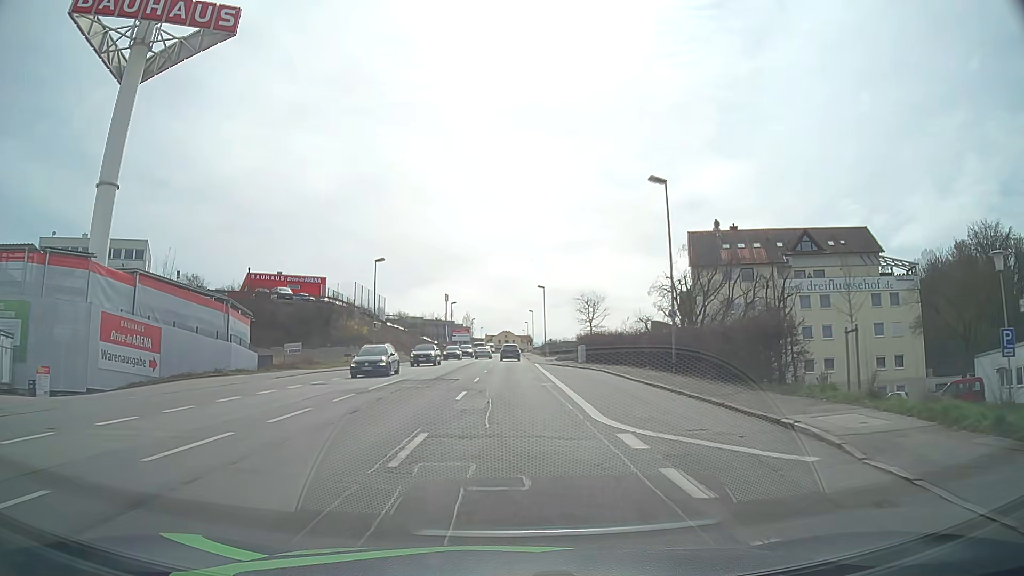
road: tertiary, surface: asphalt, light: Day
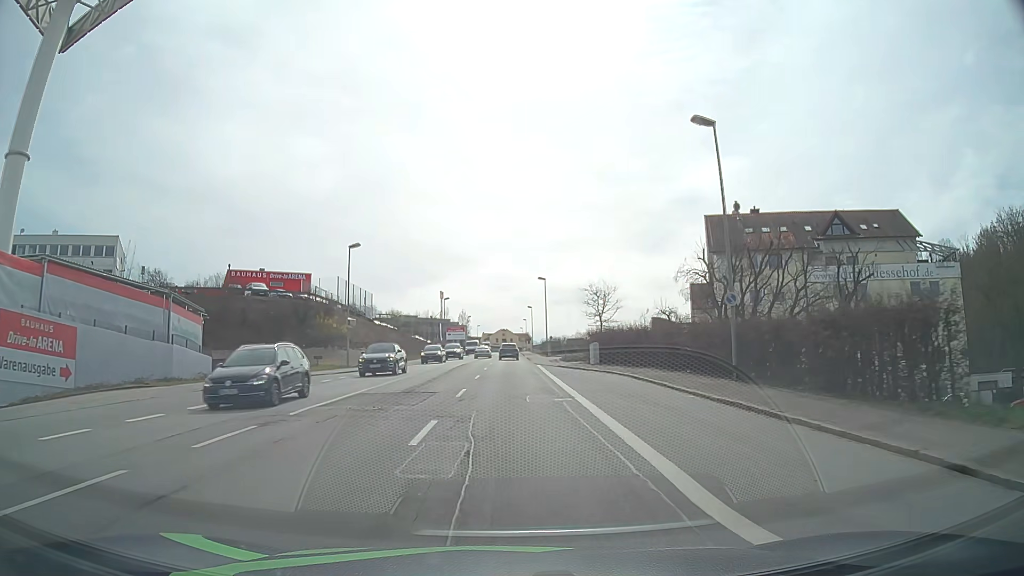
(+0.1, +7.7) m; 0°
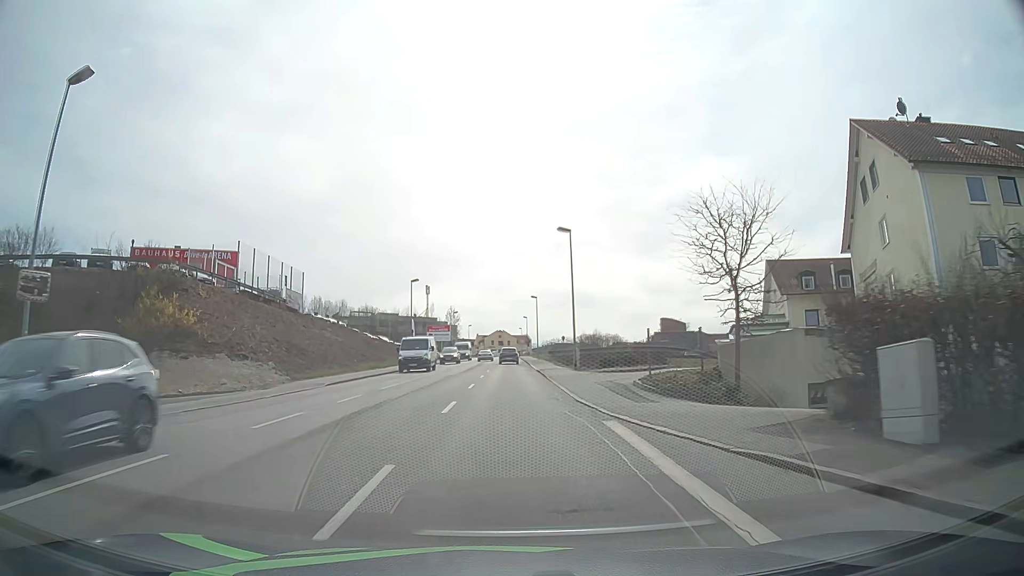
(+0.1, +30.9) m; 0°
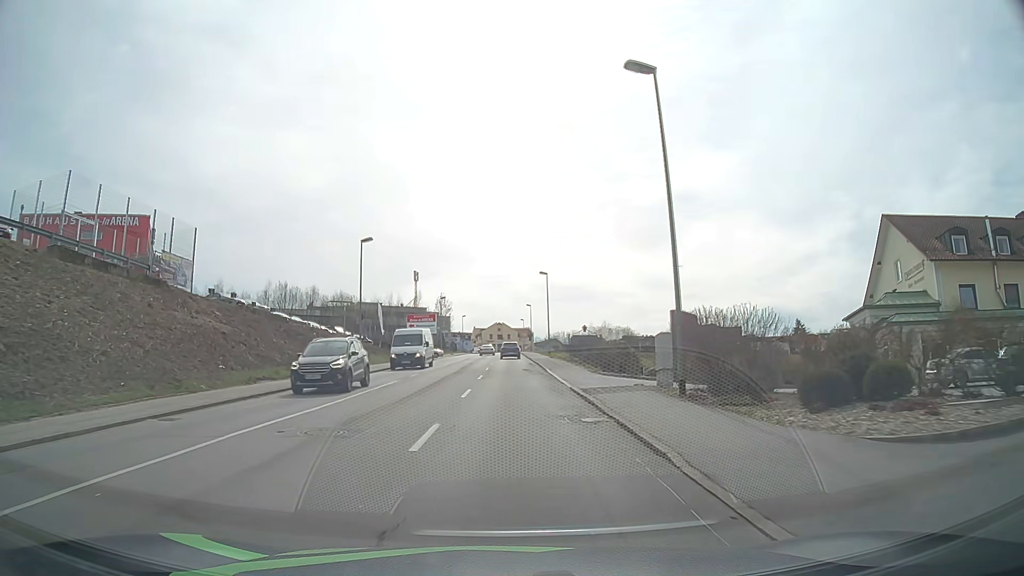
(-0.1, +23.2) m; 0°
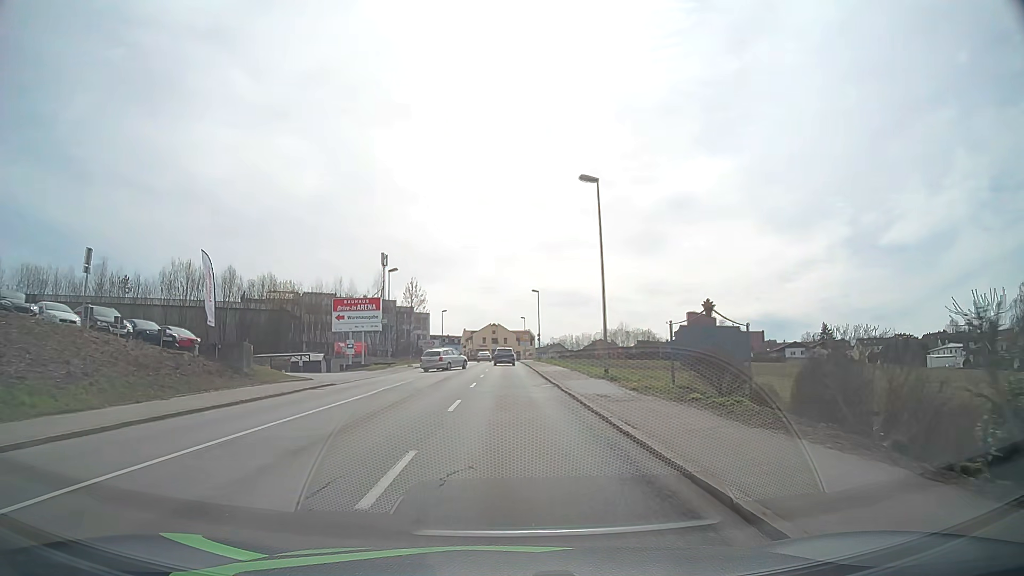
(+0.1, +39.0) m; 0°
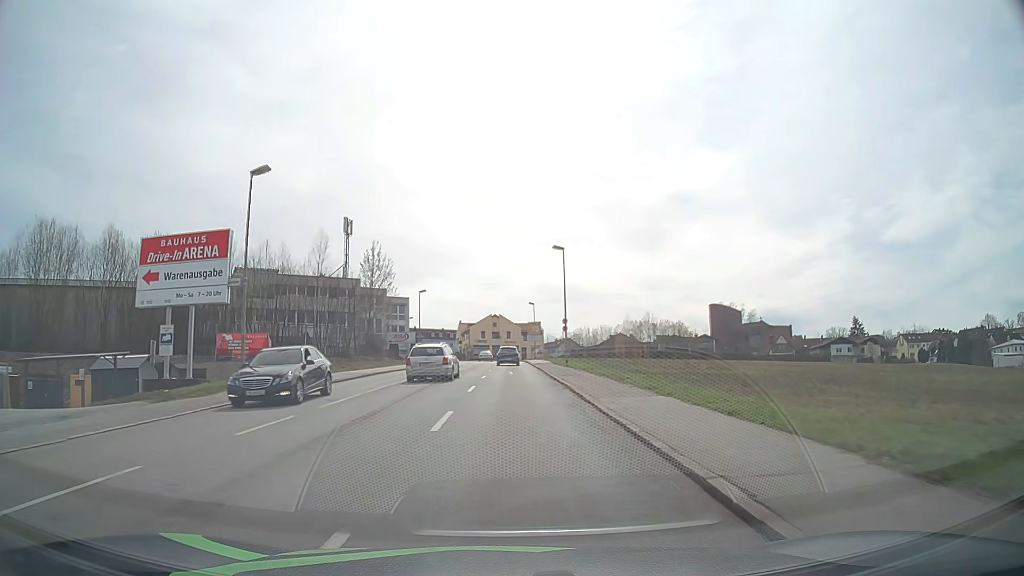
(0.0, +31.2) m; 0°
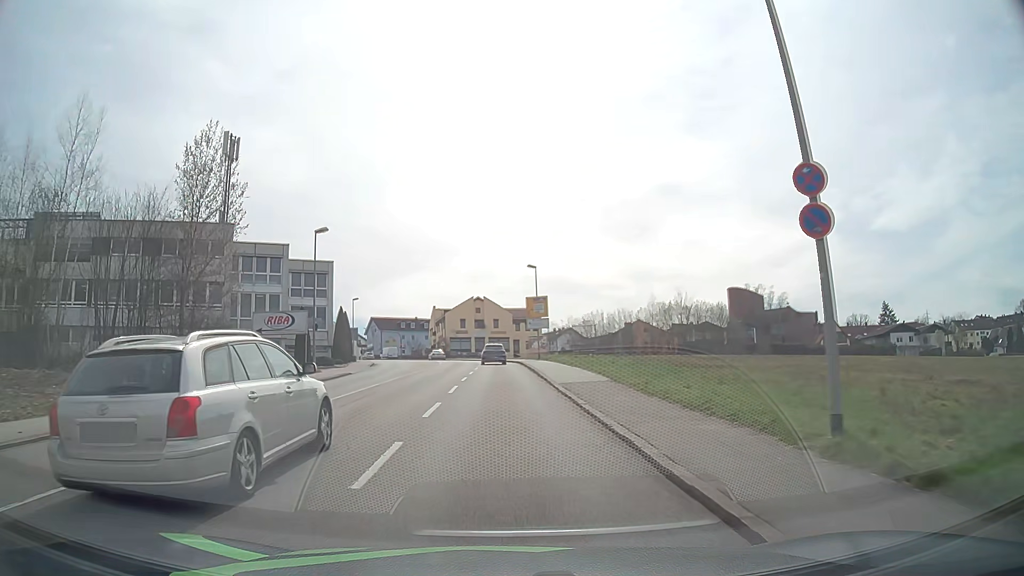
(+0.3, +38.5) m; +1°
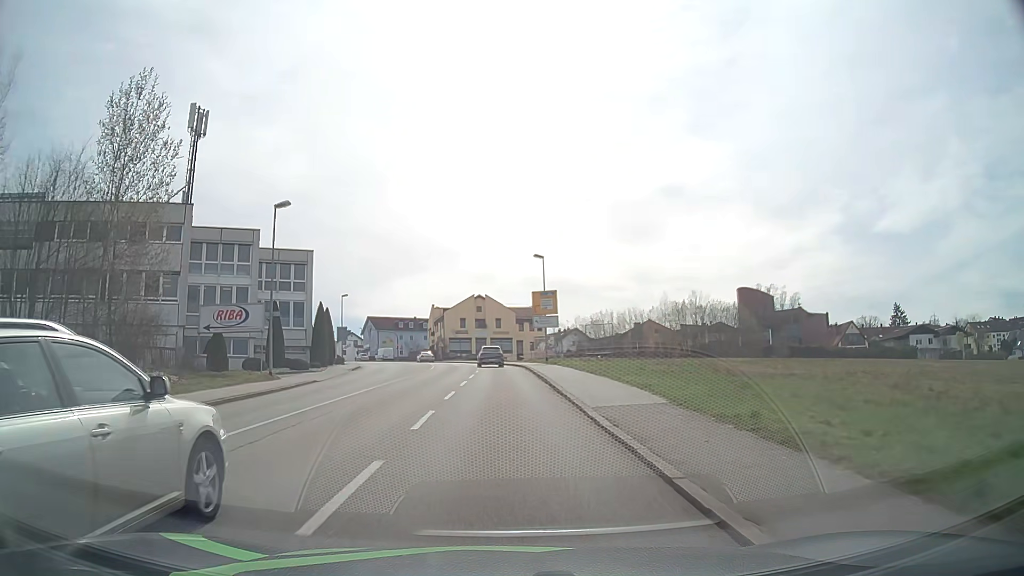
(0.0, +7.6) m; 0°
(0, +10) (0, +20) (0, +30) (-1, +40) (-1, +50) (-2, +60) (-4, +70) (-6, +80) (-9, +89) (-12, +99) m
